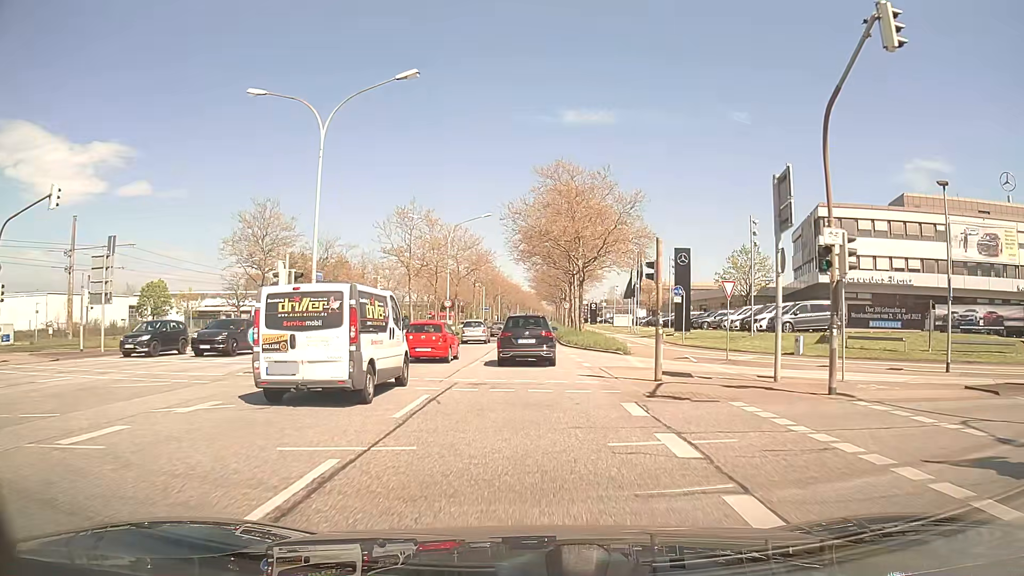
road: primary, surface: asphalt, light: Day
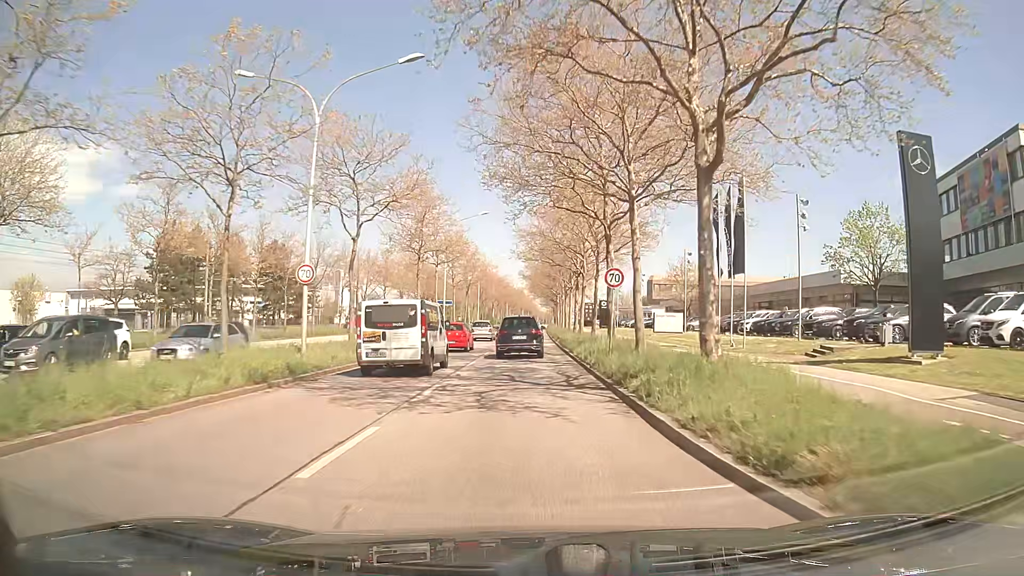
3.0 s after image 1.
(+0.1, +33.7) m; +1°
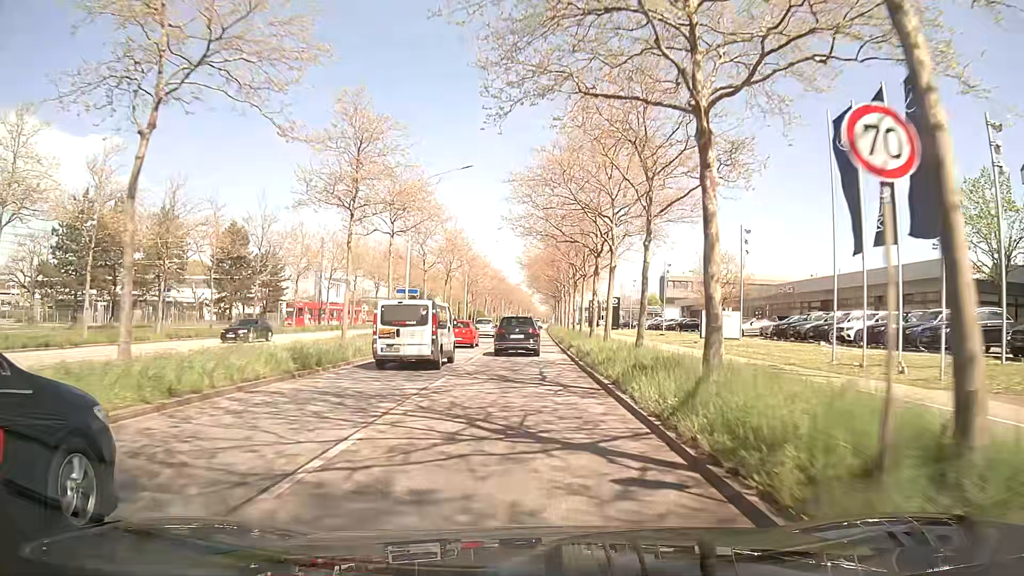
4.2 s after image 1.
(0.0, +15.8) m; 0°
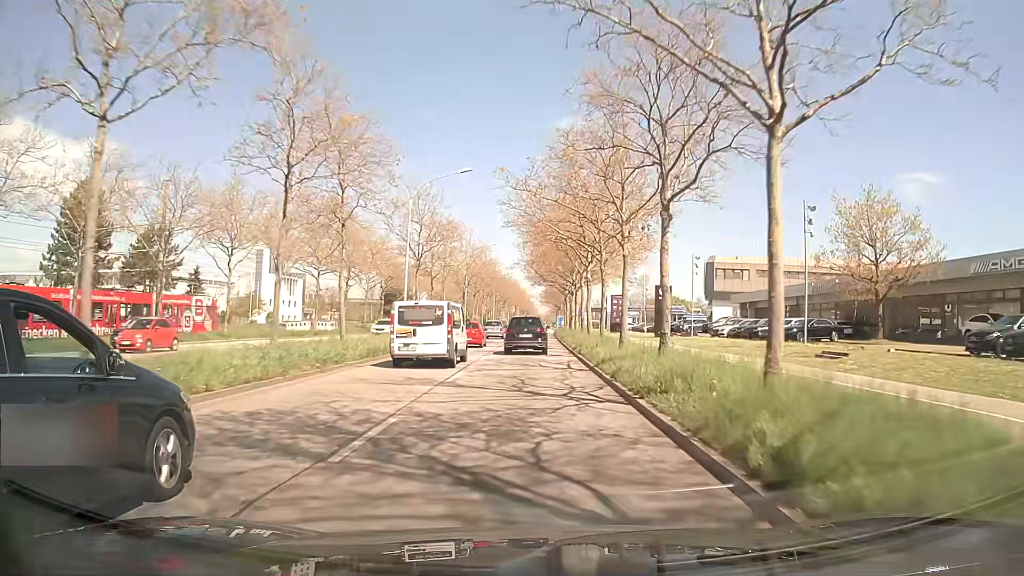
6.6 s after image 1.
(+0.2, +35.0) m; 0°
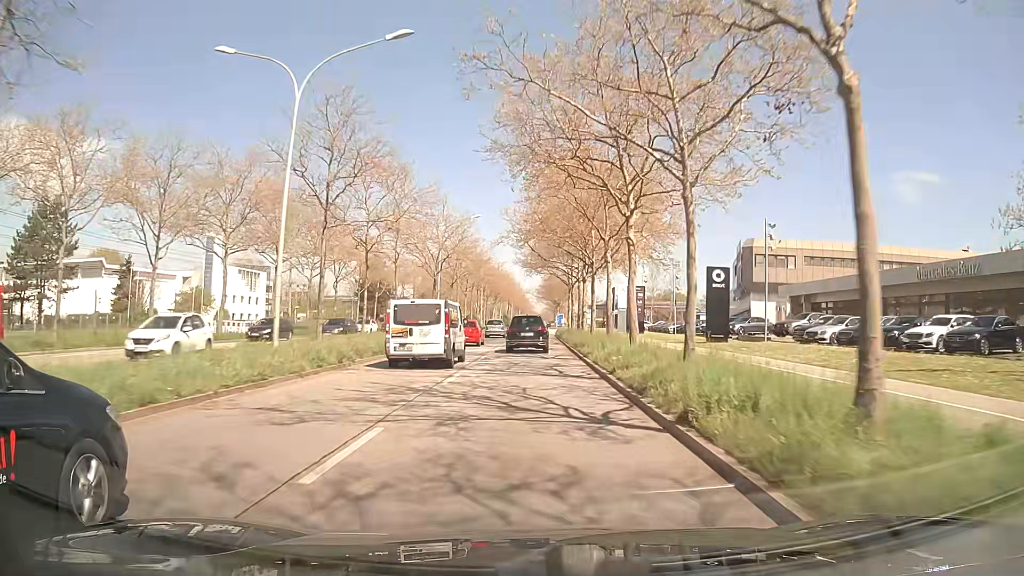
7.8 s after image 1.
(+0.2, +19.0) m; +1°
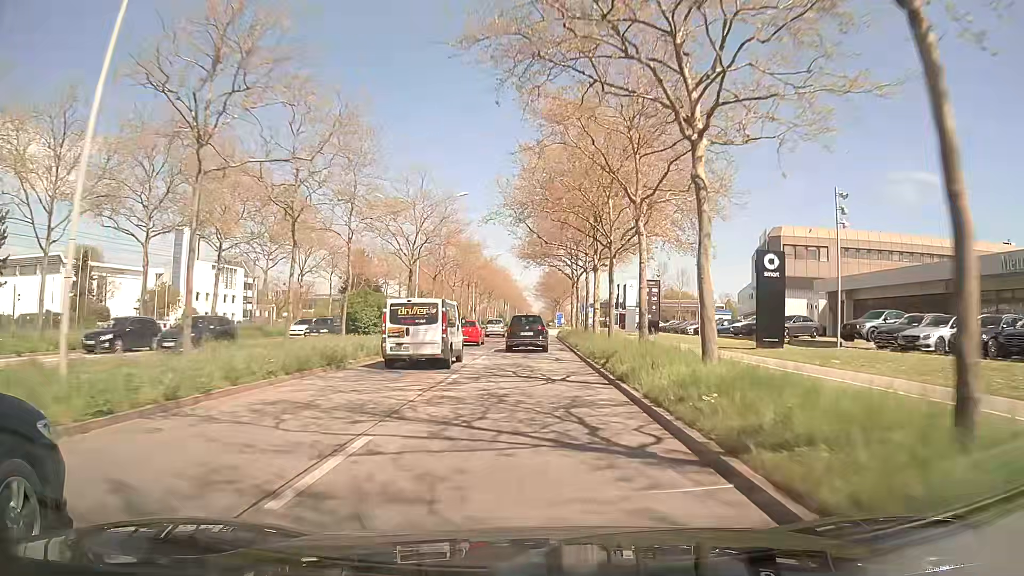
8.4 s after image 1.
(0.0, +9.7) m; 0°
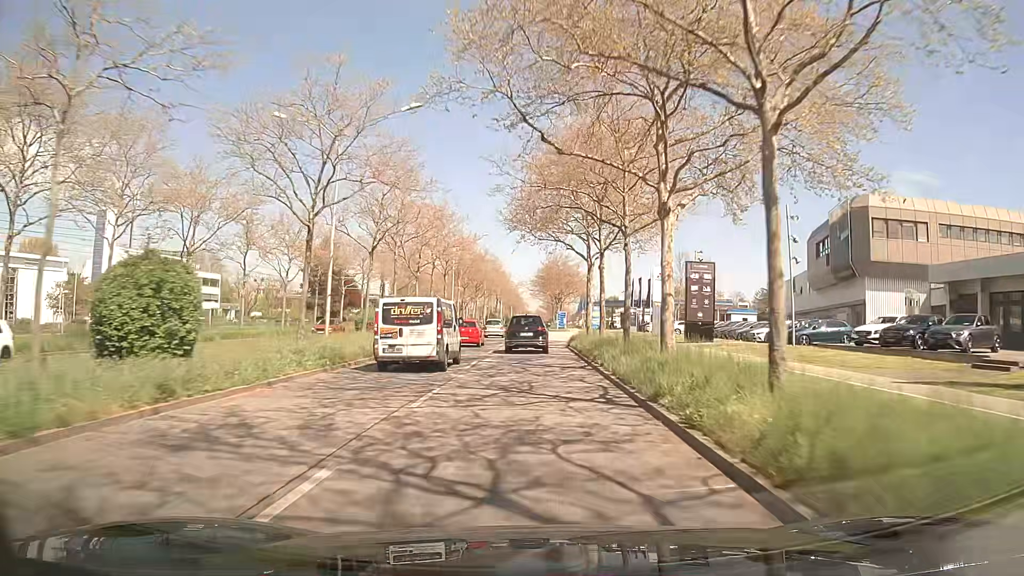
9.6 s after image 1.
(+0.1, +19.7) m; +1°
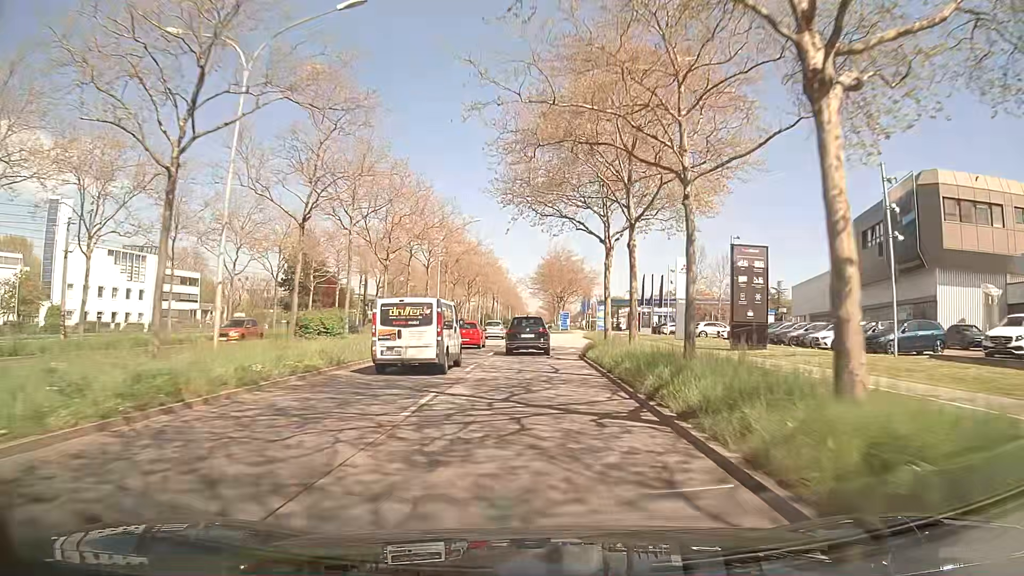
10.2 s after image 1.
(0.0, +10.0) m; 0°
(0, +10) (0, +20) (0, +30) (0, +40) (0, +50) (+1, +60) (+1, +70) (+1, +80) (+1, +90) (+1, +100) m
